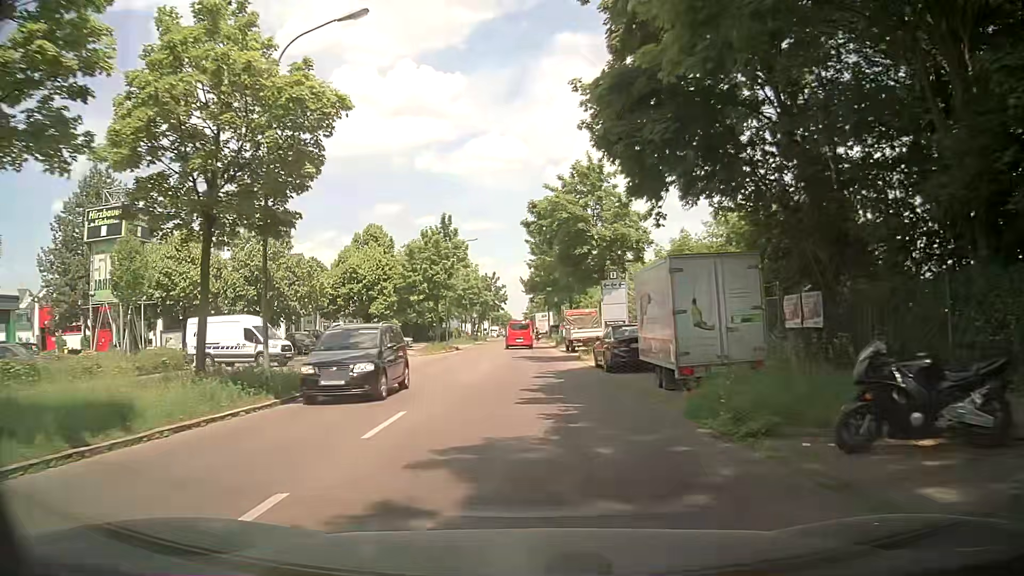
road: tertiary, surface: asphalt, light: Day
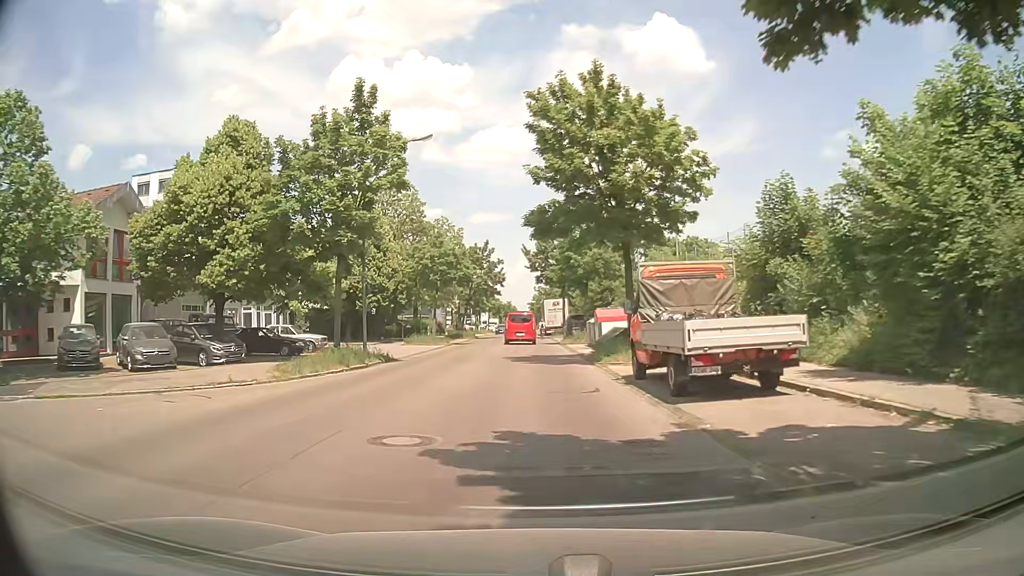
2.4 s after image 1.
(-0.1, +27.3) m; 0°
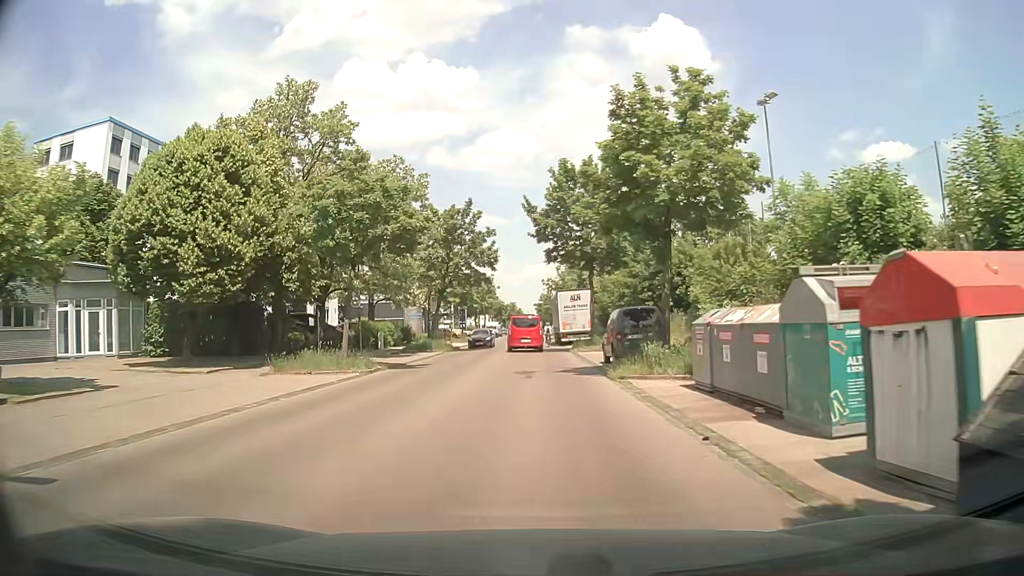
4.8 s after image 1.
(-0.2, +24.0) m; -1°
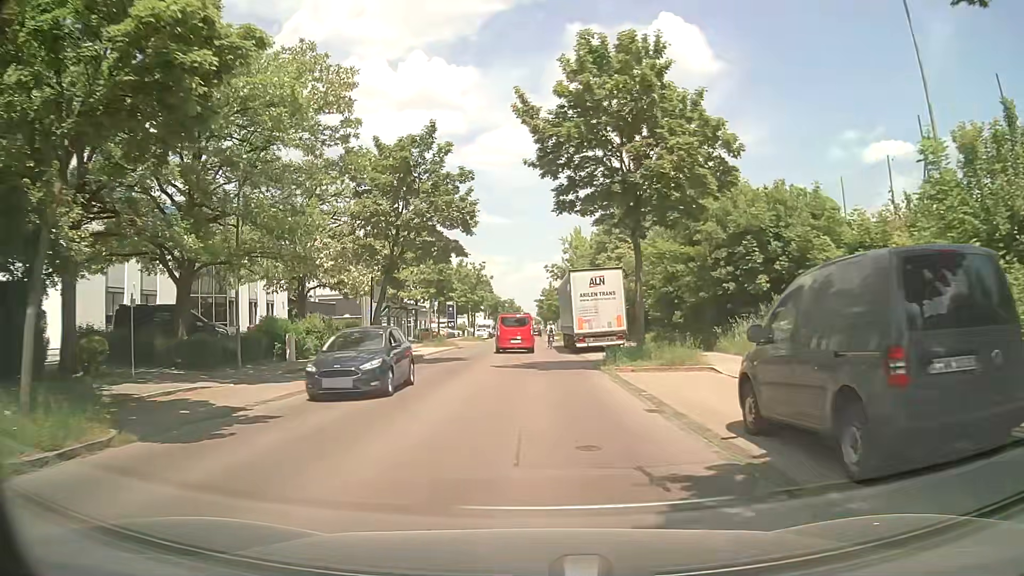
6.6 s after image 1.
(+0.1, +16.6) m; 0°
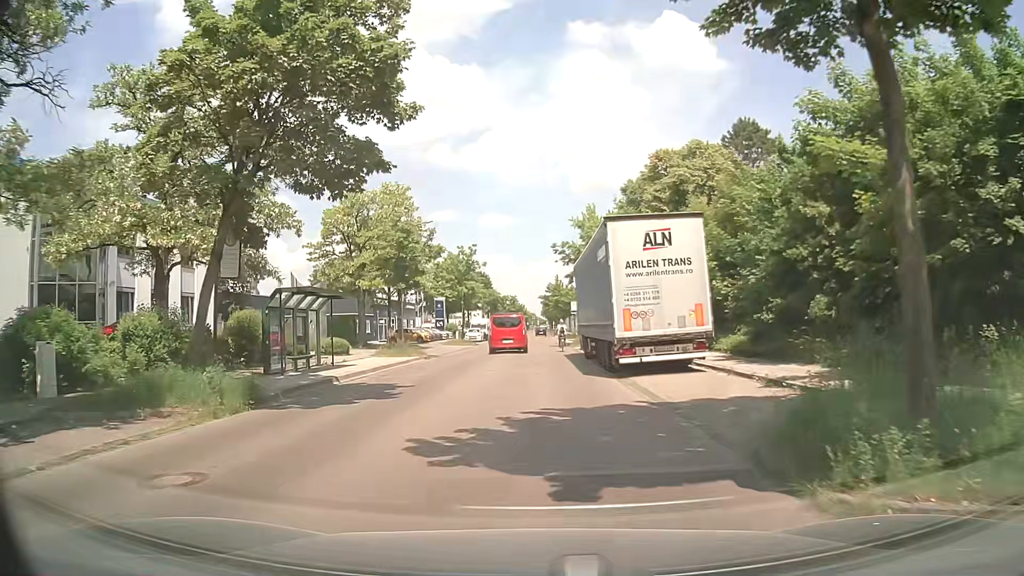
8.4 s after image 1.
(0.0, +15.5) m; -1°
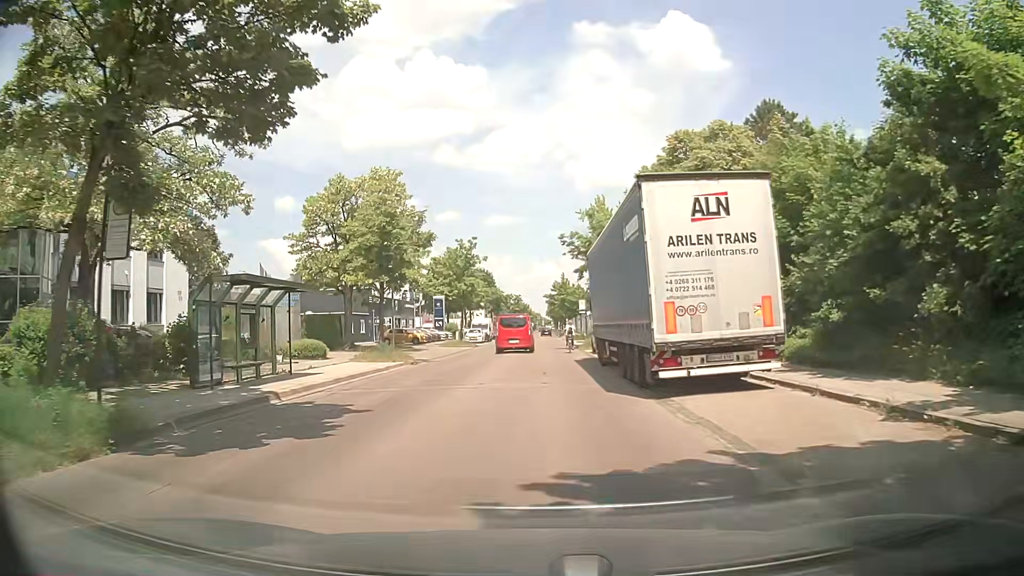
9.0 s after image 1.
(0.0, +4.8) m; -2°
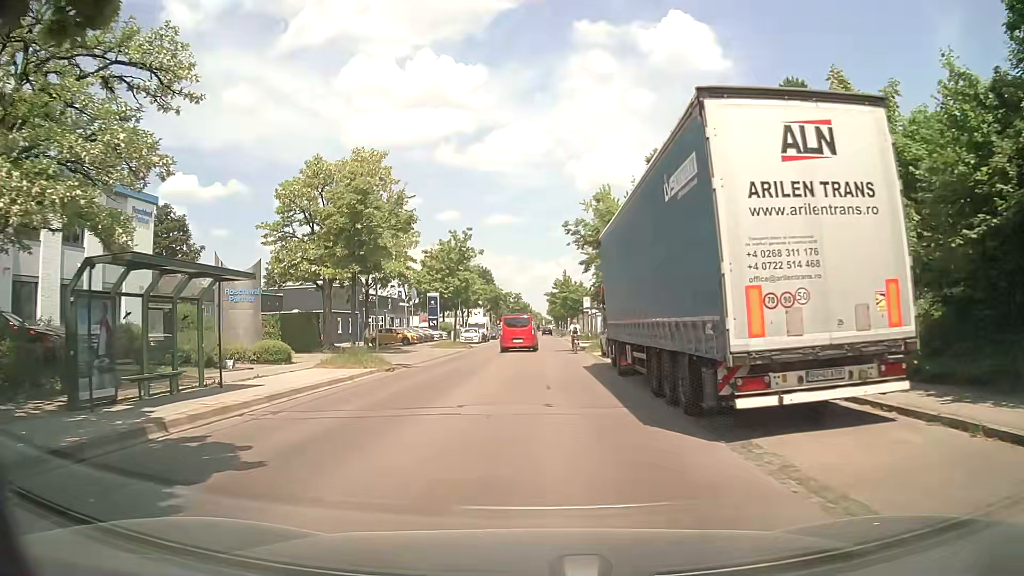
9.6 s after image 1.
(+0.1, +4.7) m; +1°
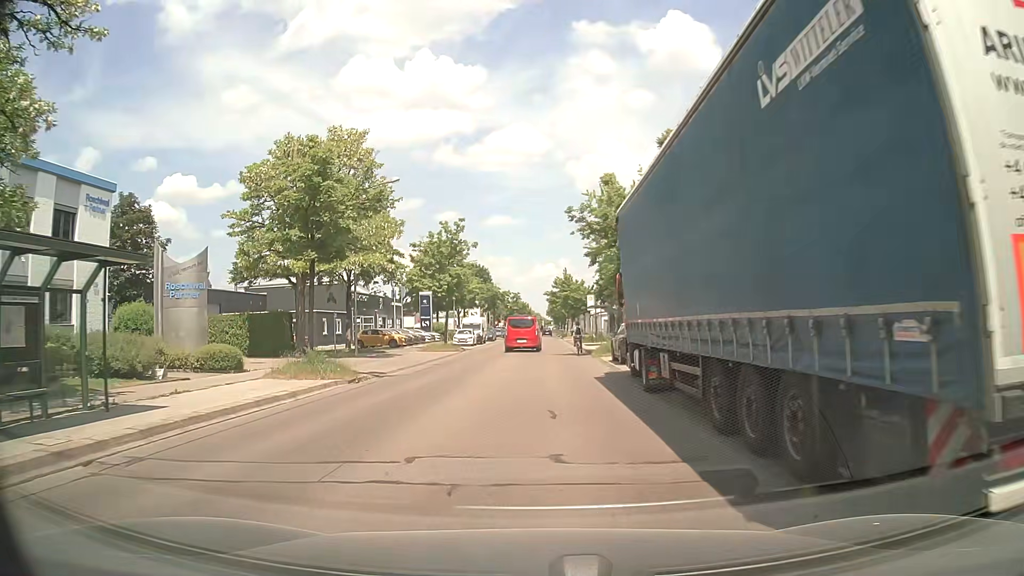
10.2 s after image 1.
(0.0, +4.6) m; +1°
(0, +10) (0, +20) (0, +30) (0, +40) (0, +50) (+1, +60) (+1, +70) (0, +80) (-1, +90) (-2, +100) m
